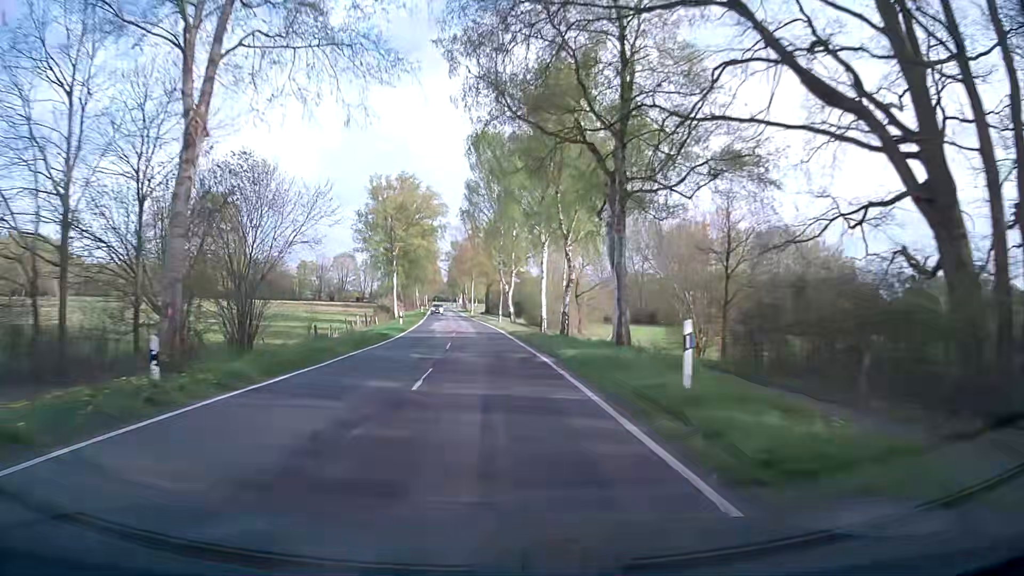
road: secondary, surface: asphalt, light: Day
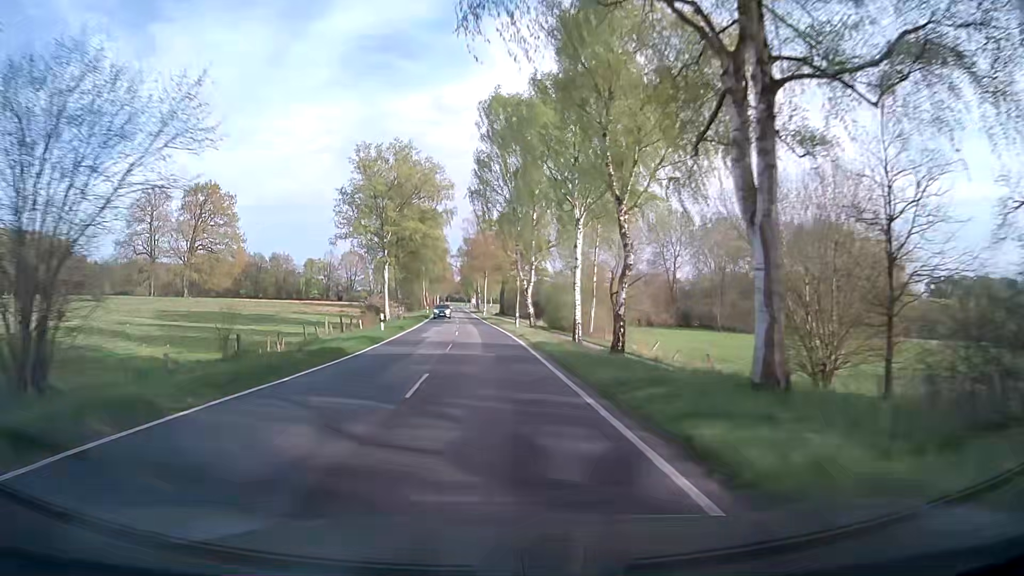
(-0.1, +12.5) m; -1°
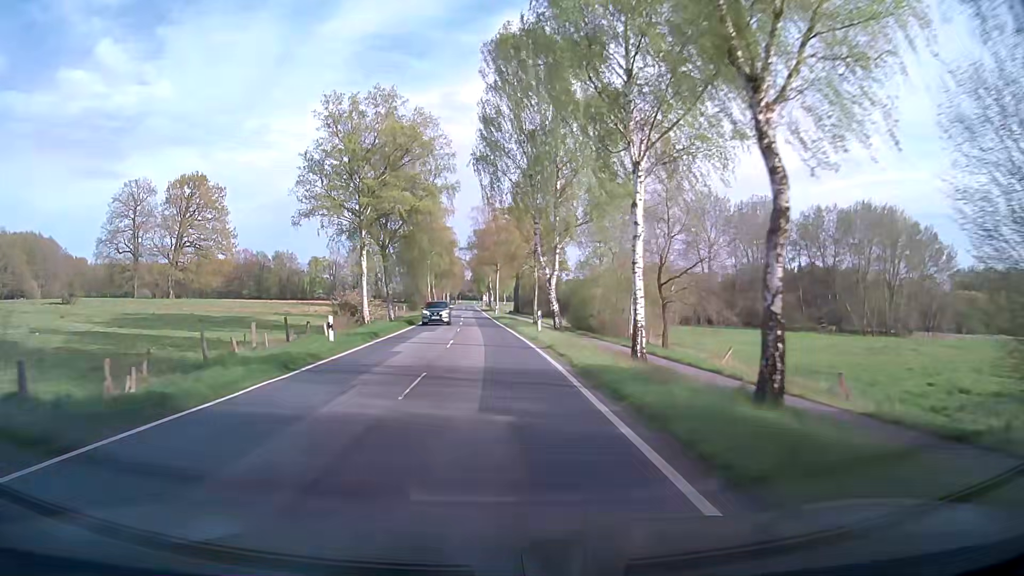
(-0.2, +12.5) m; -2°
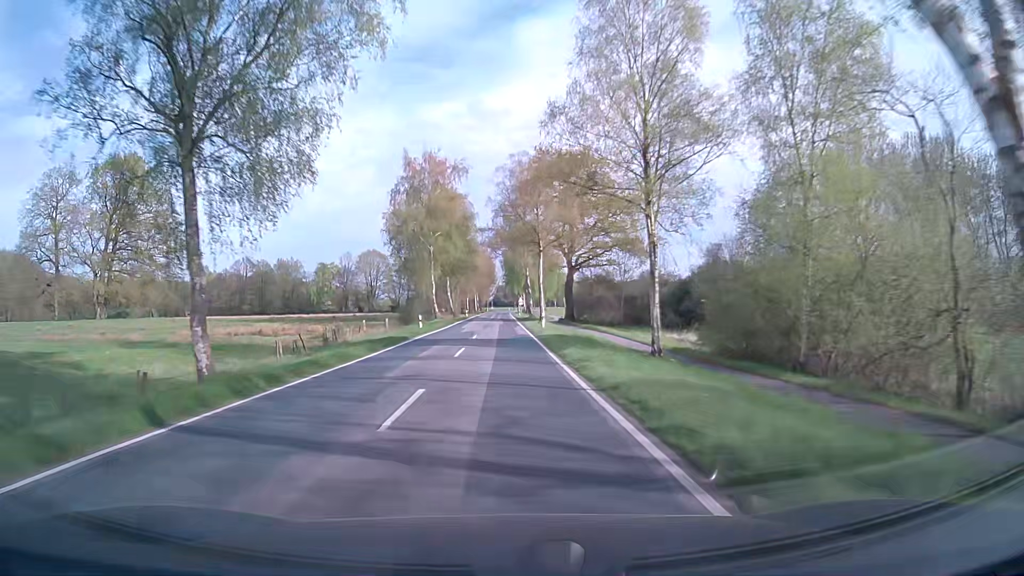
(-0.5, +37.4) m; -2°
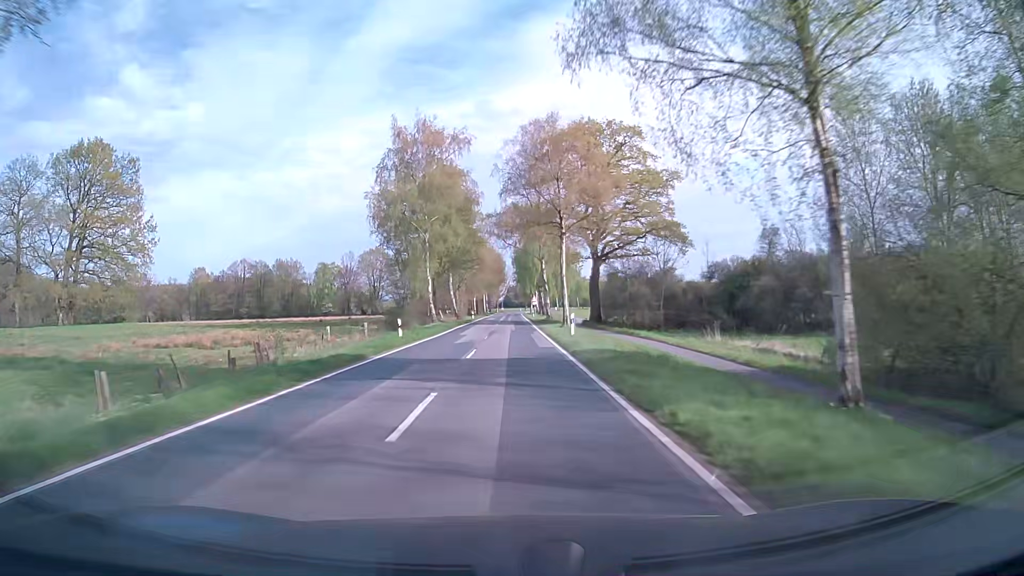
(-0.1, +12.4) m; -1°
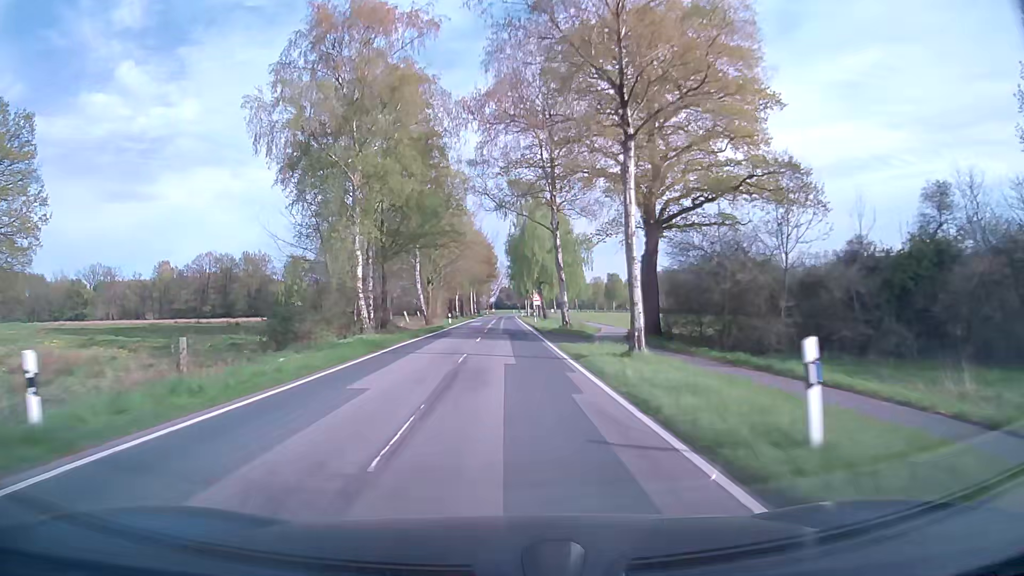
(0.0, +24.7) m; 0°
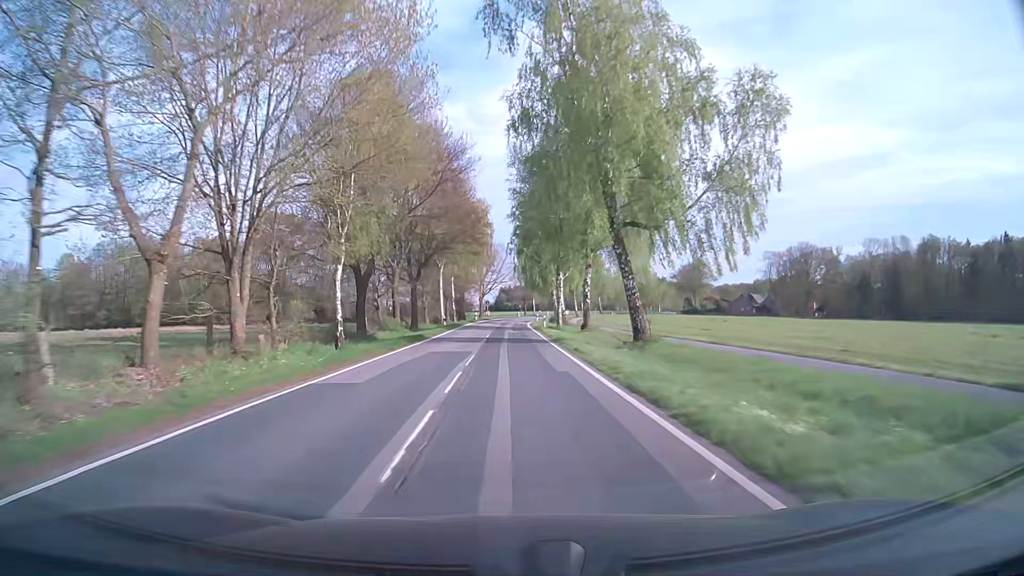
(-0.1, +61.6) m; 0°
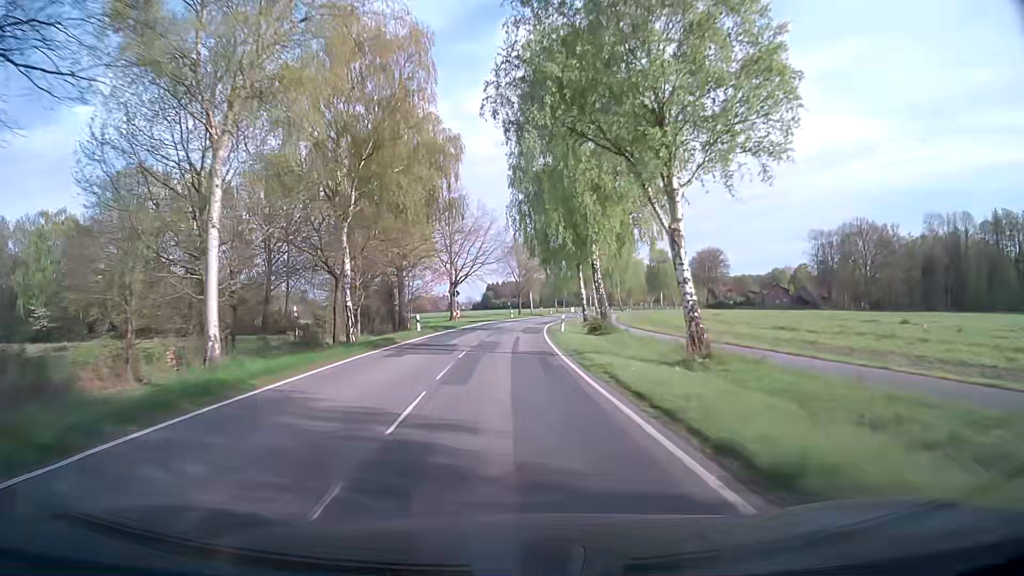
(+0.5, +49.7) m; +1°
(0, +10) (0, +20) (0, +30) (+1, +40) (+2, +50) (+2, +60) (+4, +70) (+5, +80) (+7, +90) (+9, +99) m
